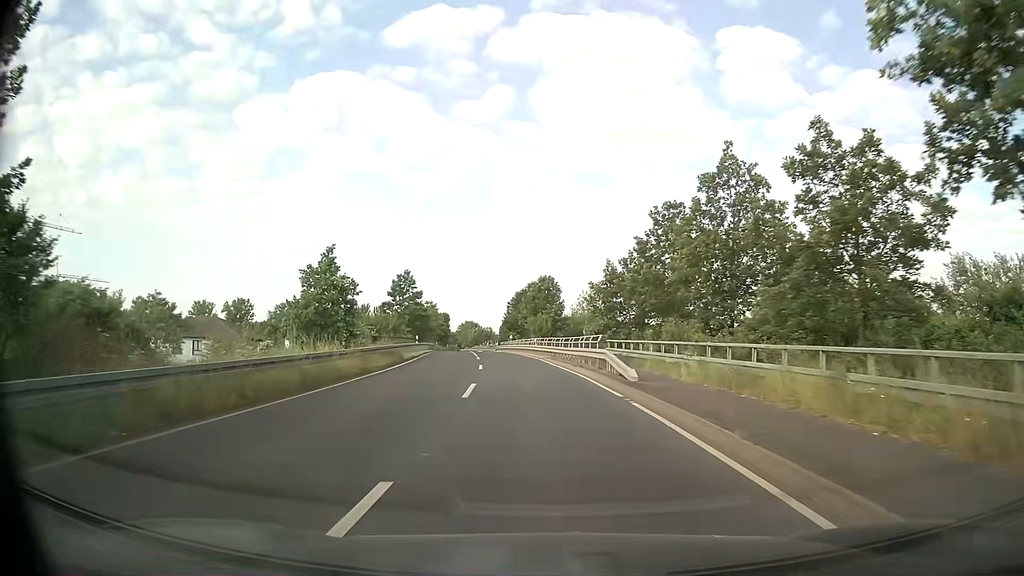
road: tertiary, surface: asphalt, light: Day
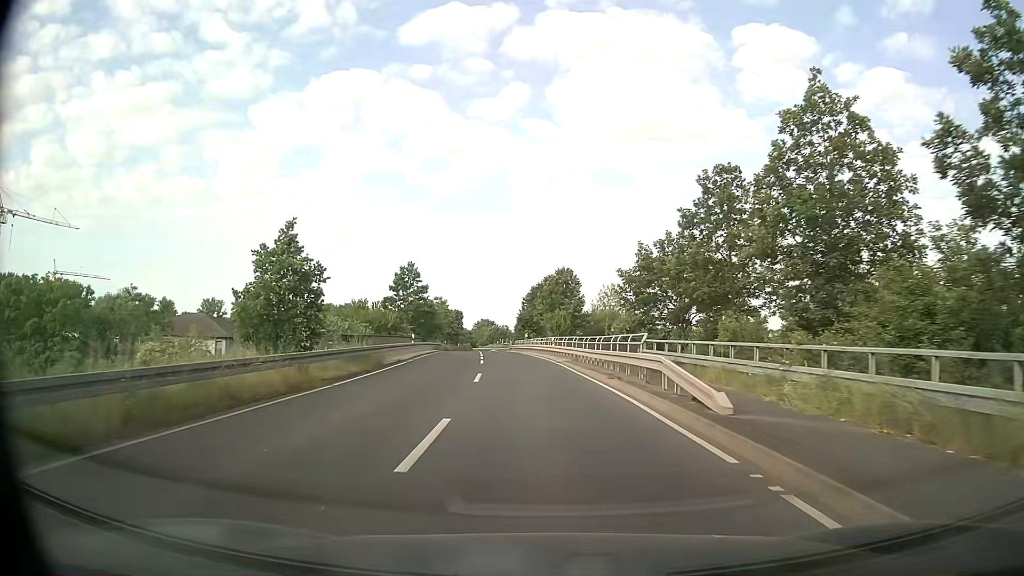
(-0.1, +7.8) m; -2°
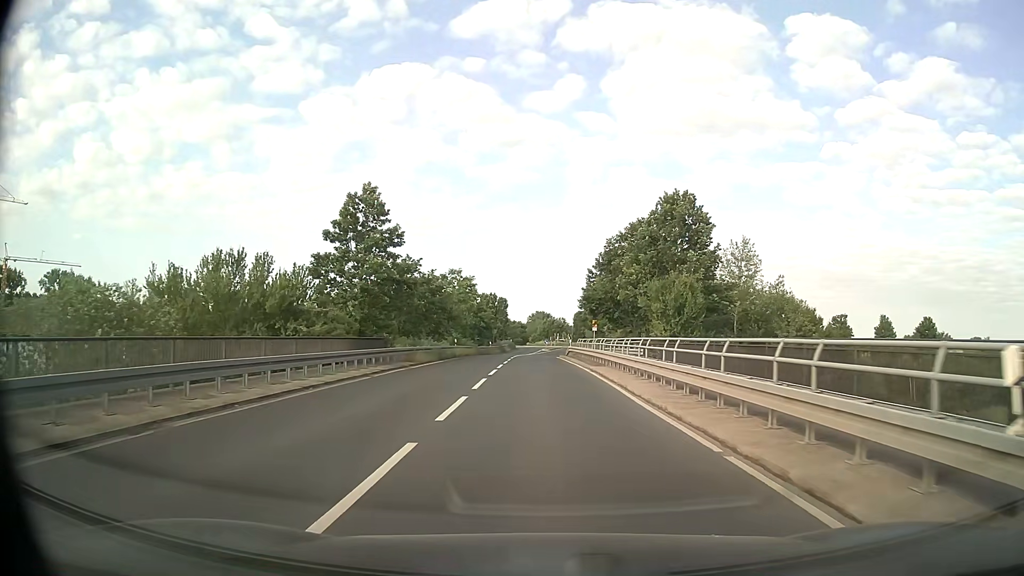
(-1.8, +39.0) m; -5°
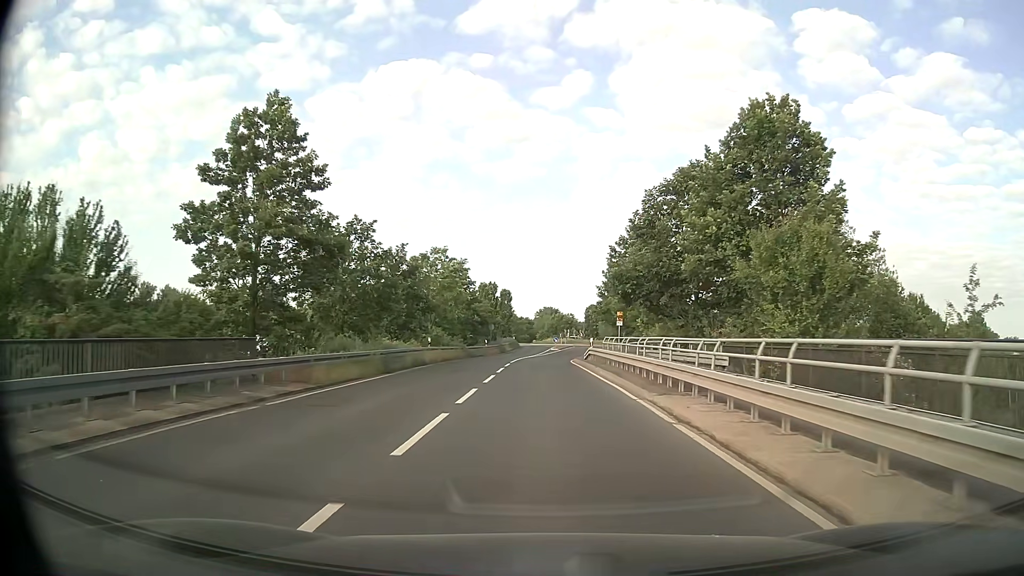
(0.0, +15.3) m; -1°
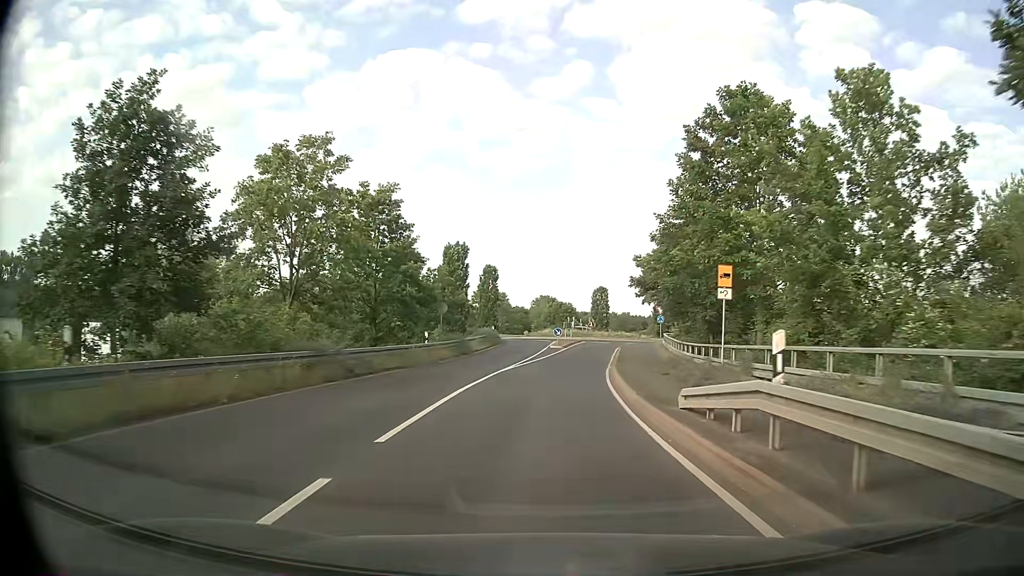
(+0.1, +29.6) m; +1°
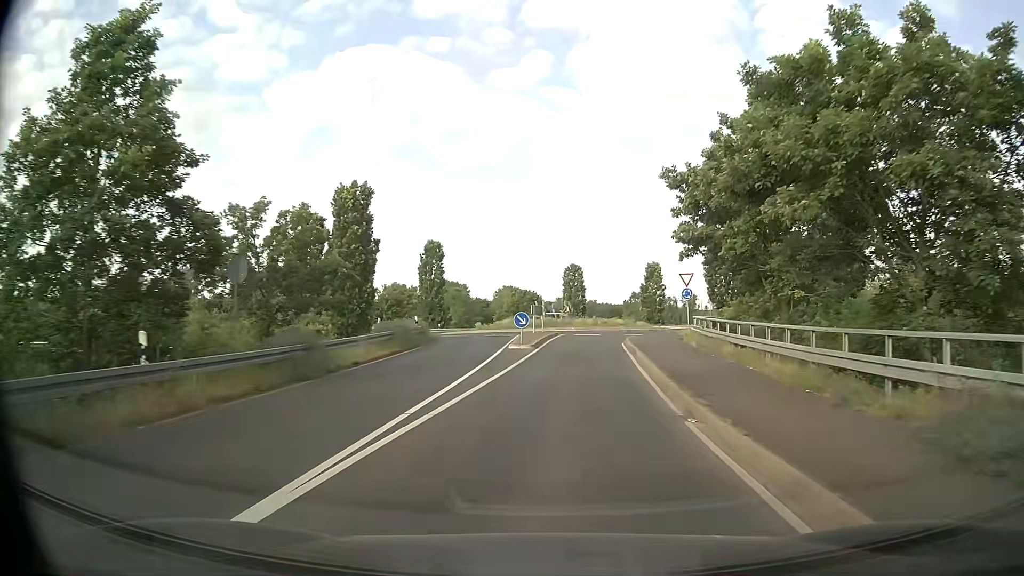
(+0.3, +21.6) m; +2°
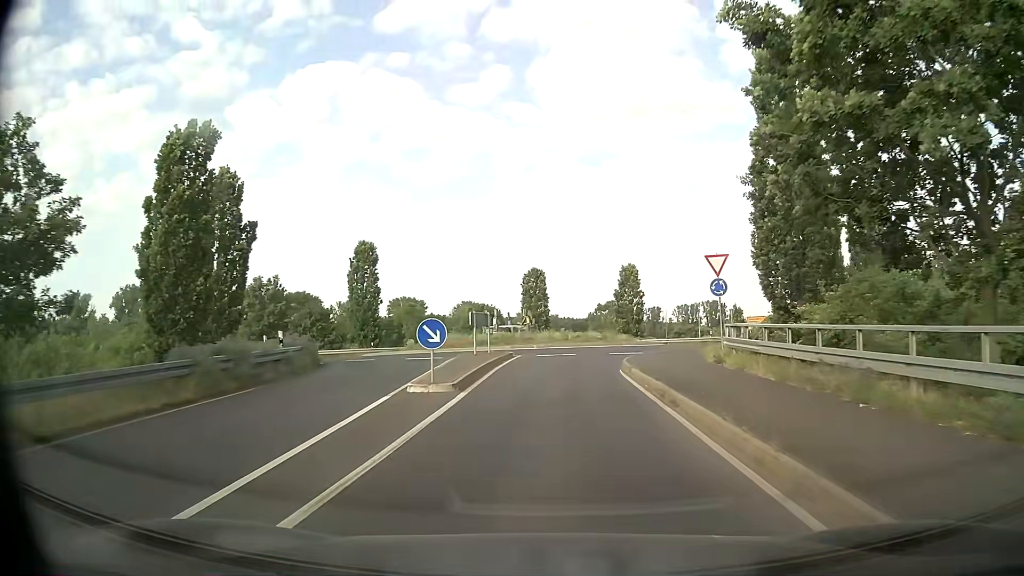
(+0.5, +13.3) m; +4°
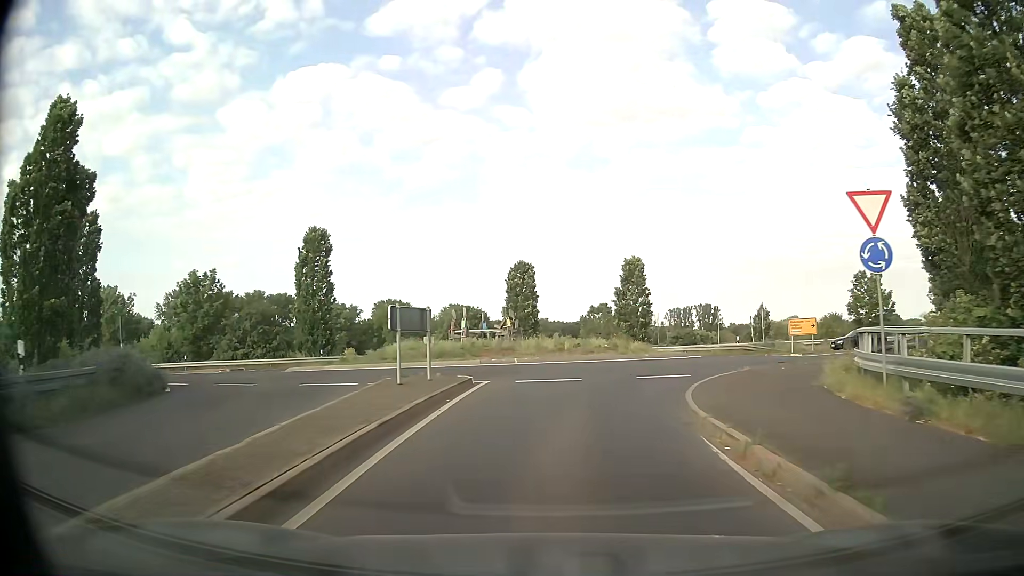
(+0.1, +11.3) m; +1°
(0, +10) (+3, +20) (+8, +28) (+15, +35) (+24, +40) (+33, +42) (+43, +43) (+53, +43) (+63, +42) (+73, +41) m
